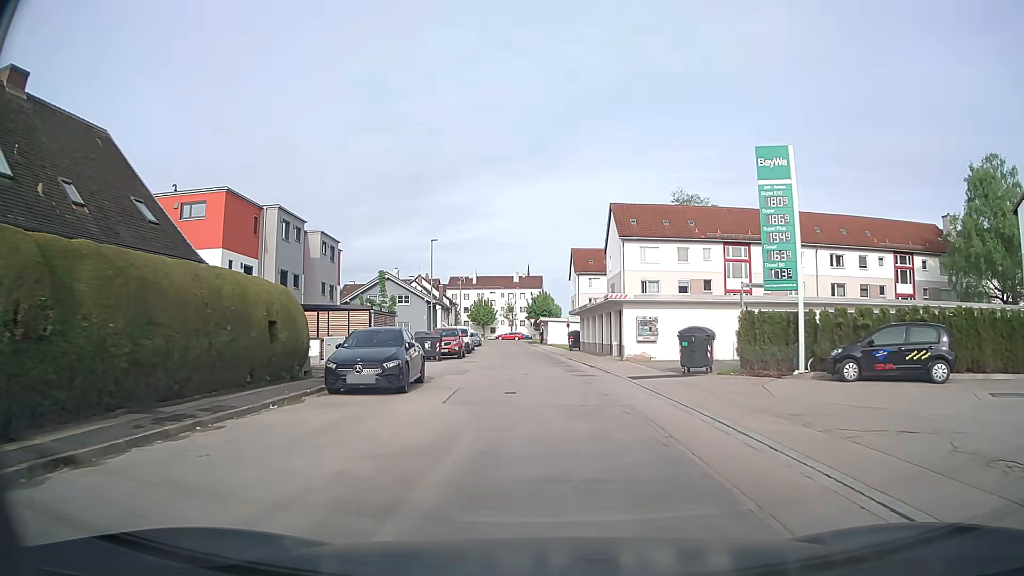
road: residential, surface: asphalt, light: Day
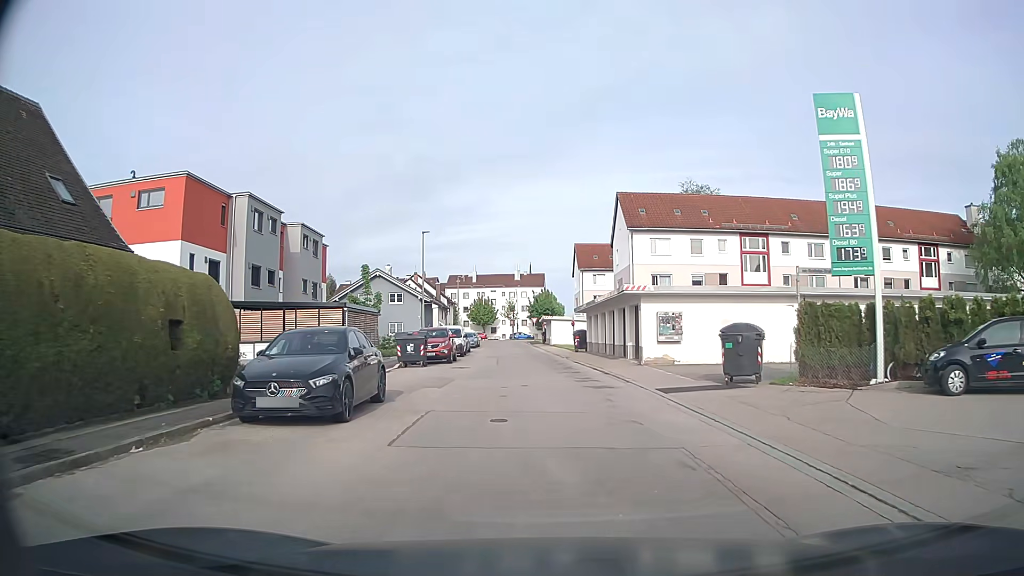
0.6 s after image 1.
(0.0, +4.8) m; 0°
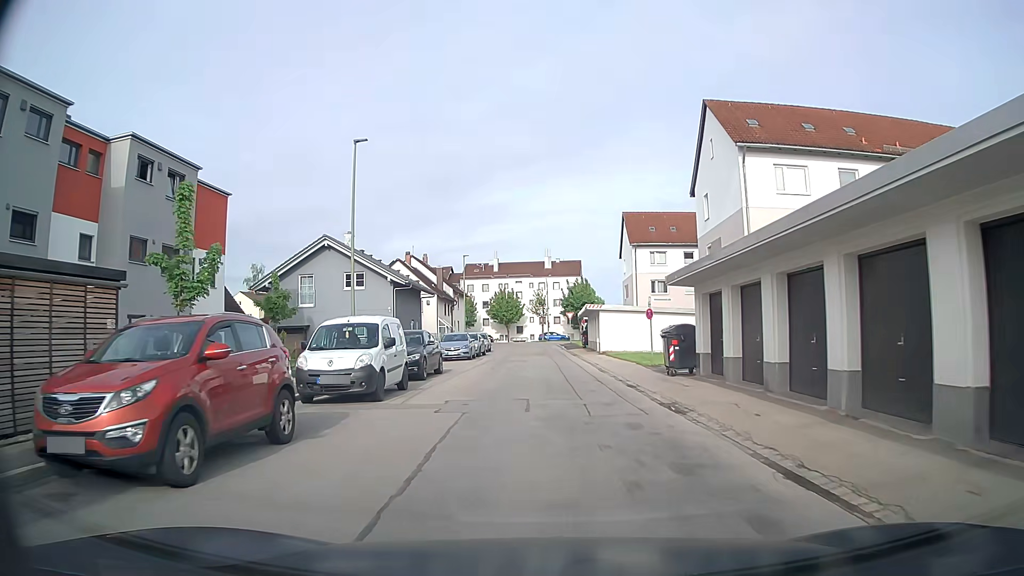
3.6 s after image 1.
(-0.3, +24.6) m; -3°
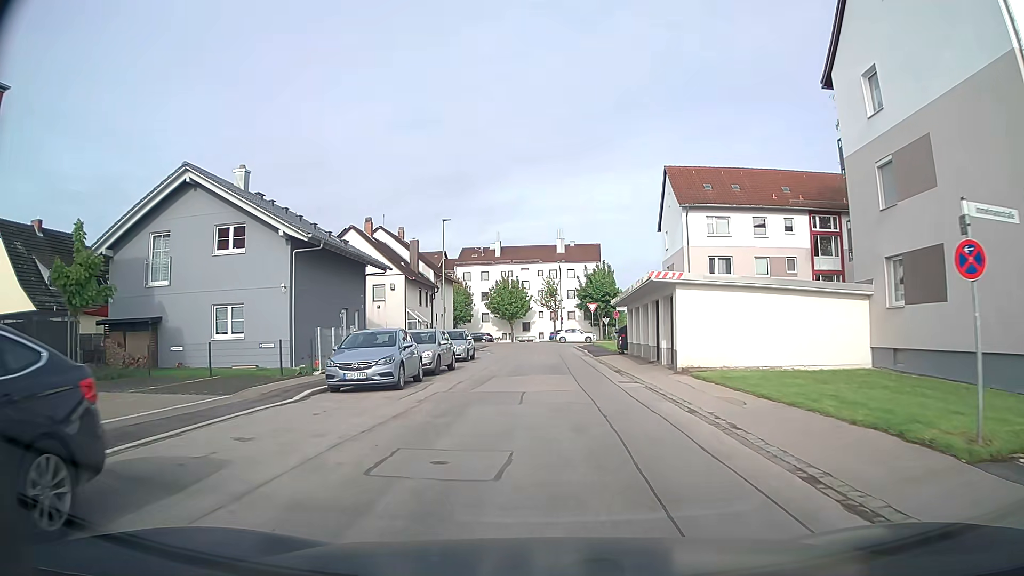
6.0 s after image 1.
(-0.1, +19.4) m; -1°
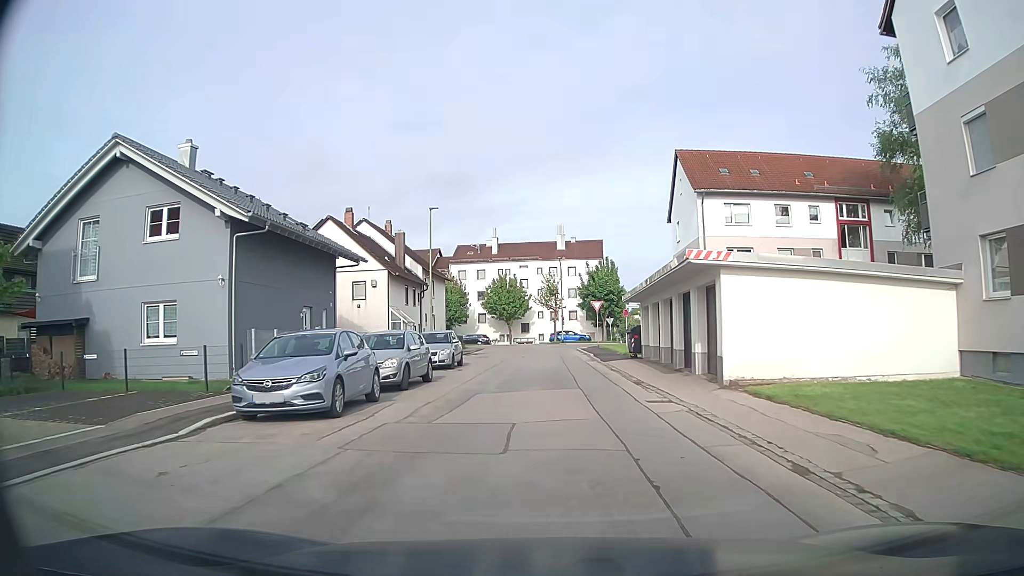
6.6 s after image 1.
(0.0, +4.9) m; 0°
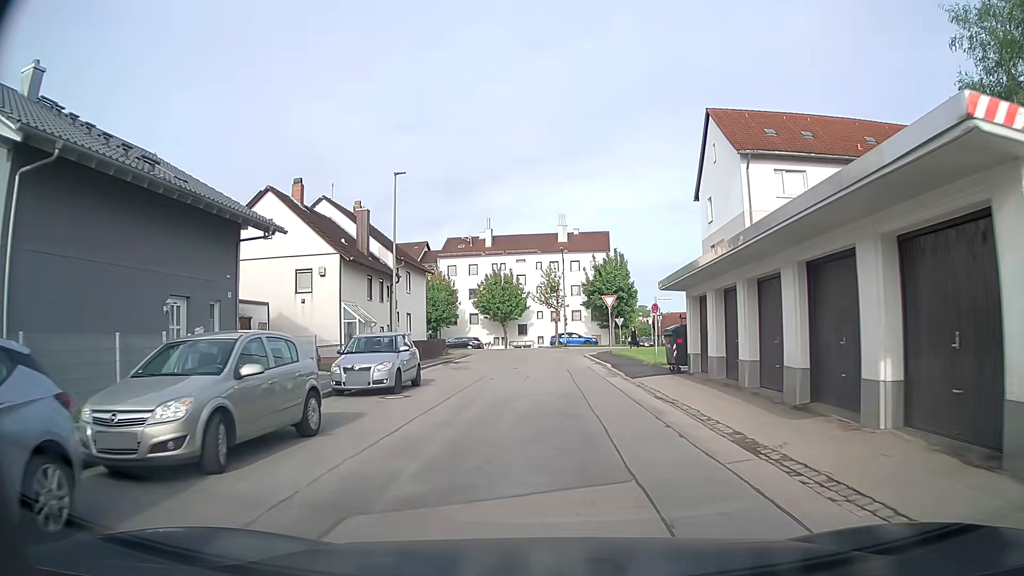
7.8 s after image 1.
(+0.1, +9.6) m; 0°
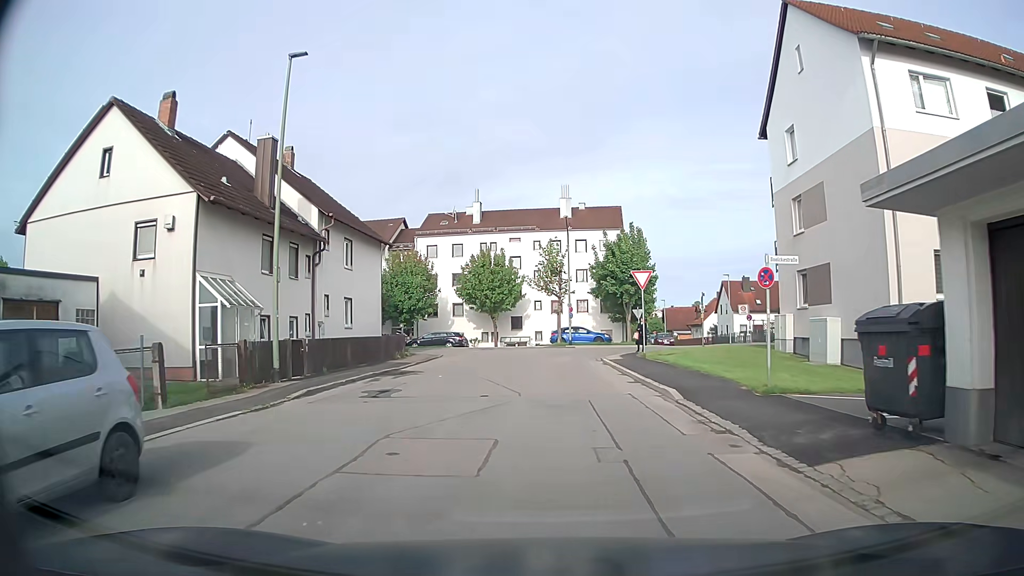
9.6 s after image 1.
(+0.1, +13.5) m; 0°
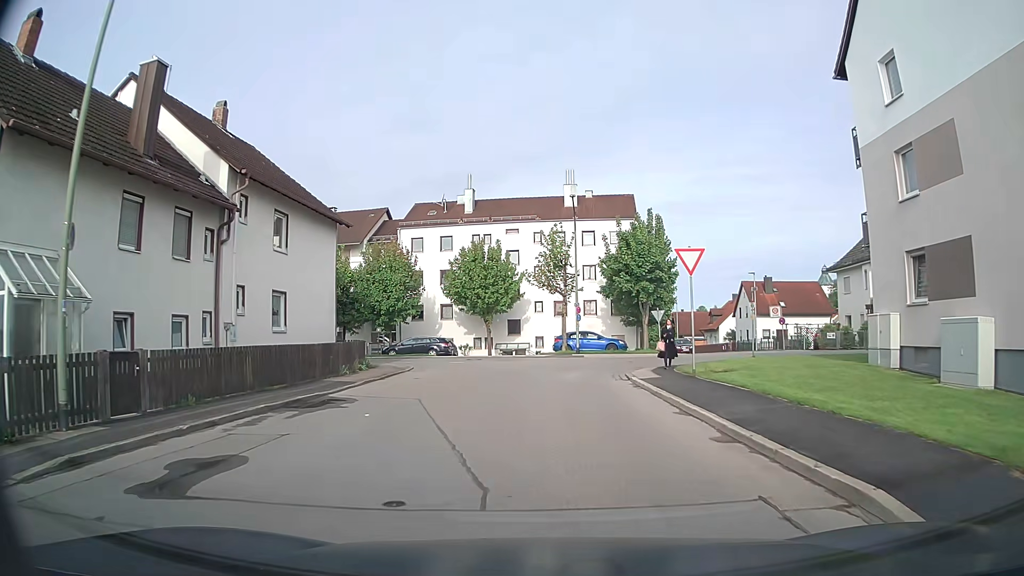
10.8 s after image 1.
(0.0, +8.4) m; 0°
